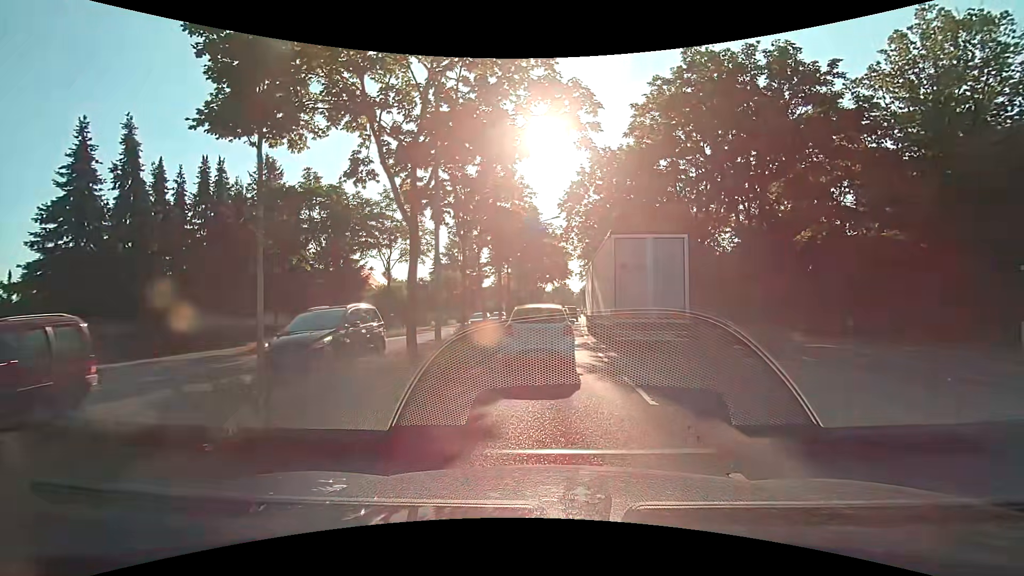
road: primary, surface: asphalt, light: Day
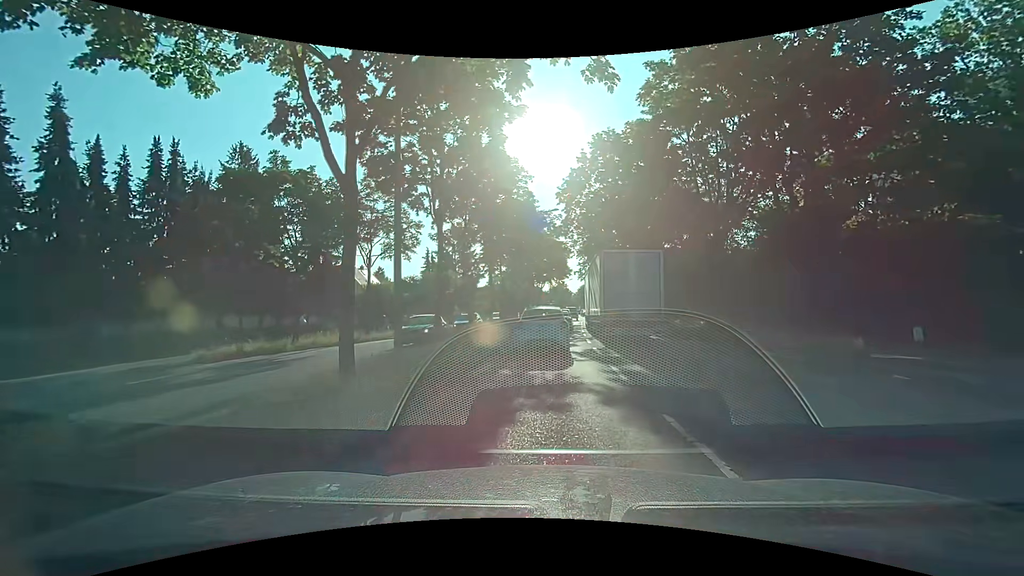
(0.0, +3.8) m; 0°
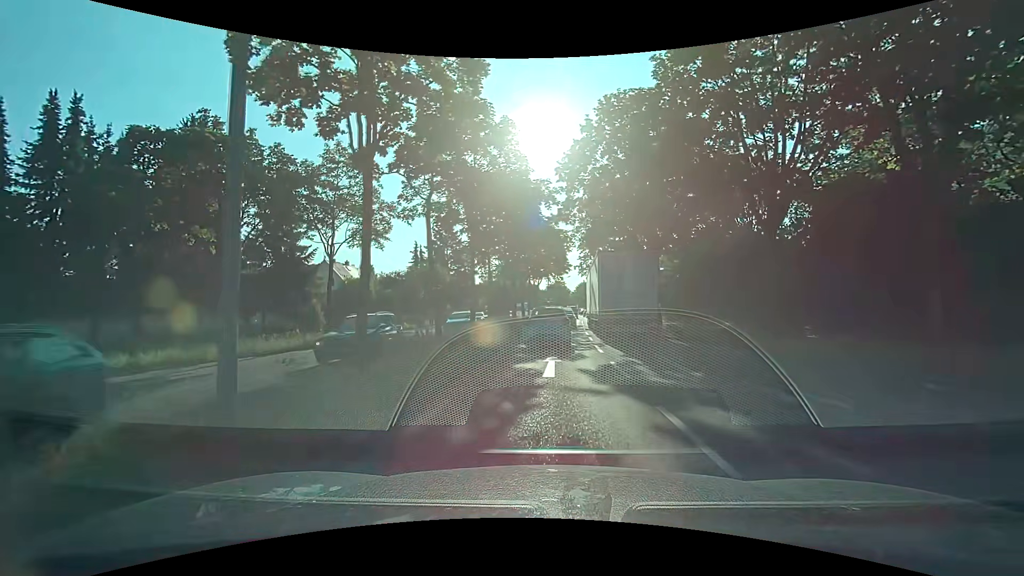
(+0.1, +5.9) m; +1°
